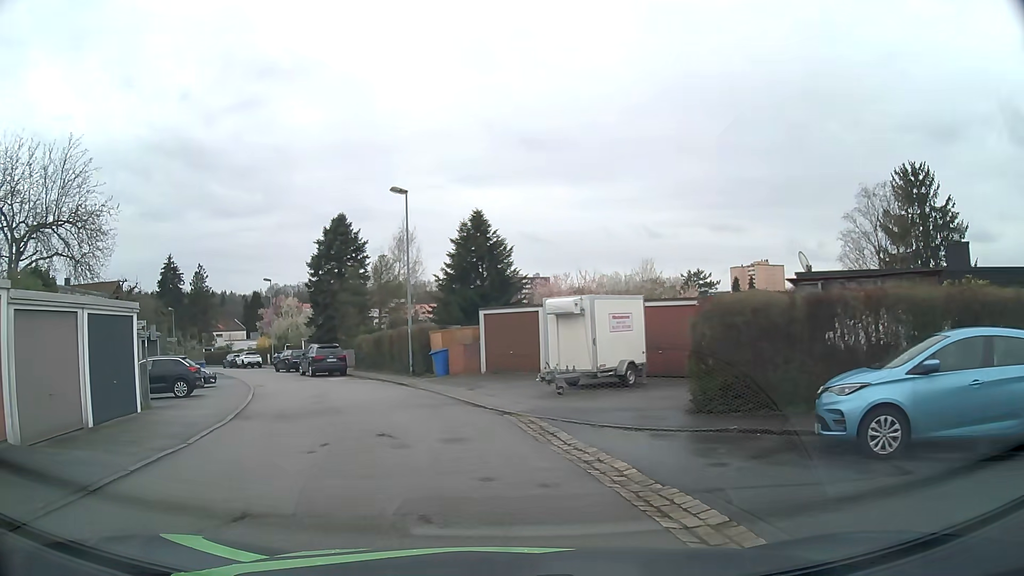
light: Day
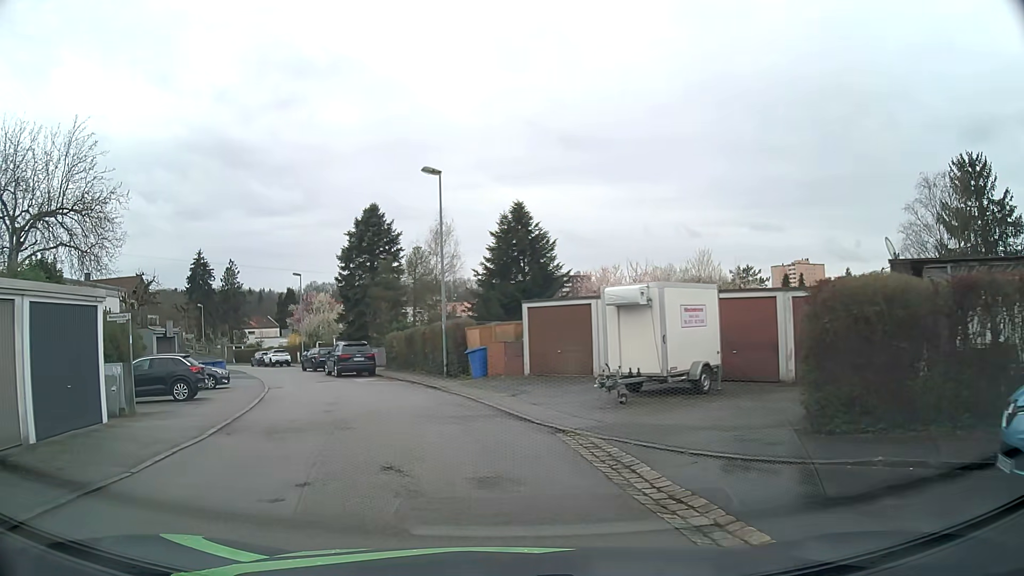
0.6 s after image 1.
(-0.1, +3.2) m; -5°
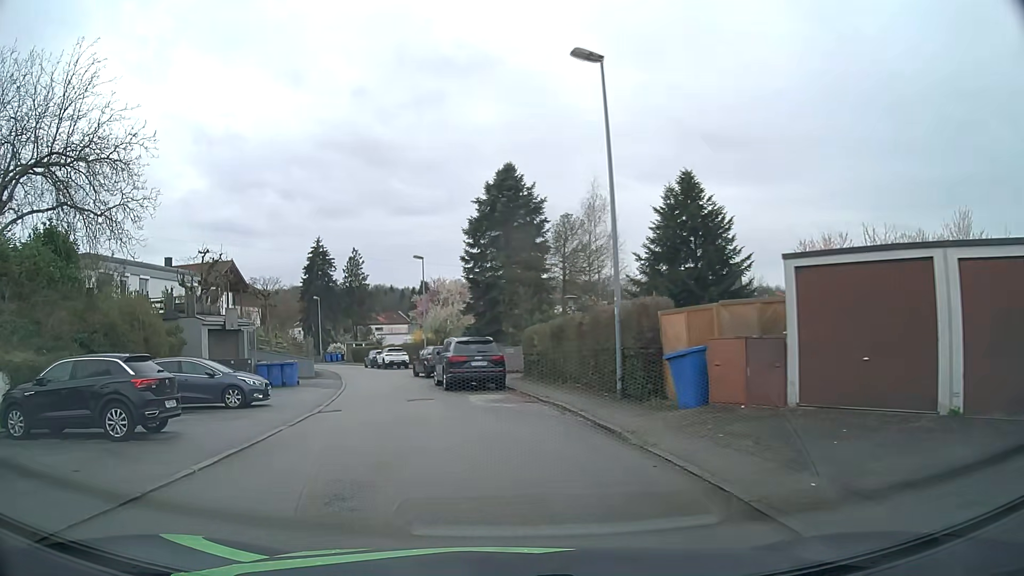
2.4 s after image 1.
(-1.0, +11.2) m; -11°
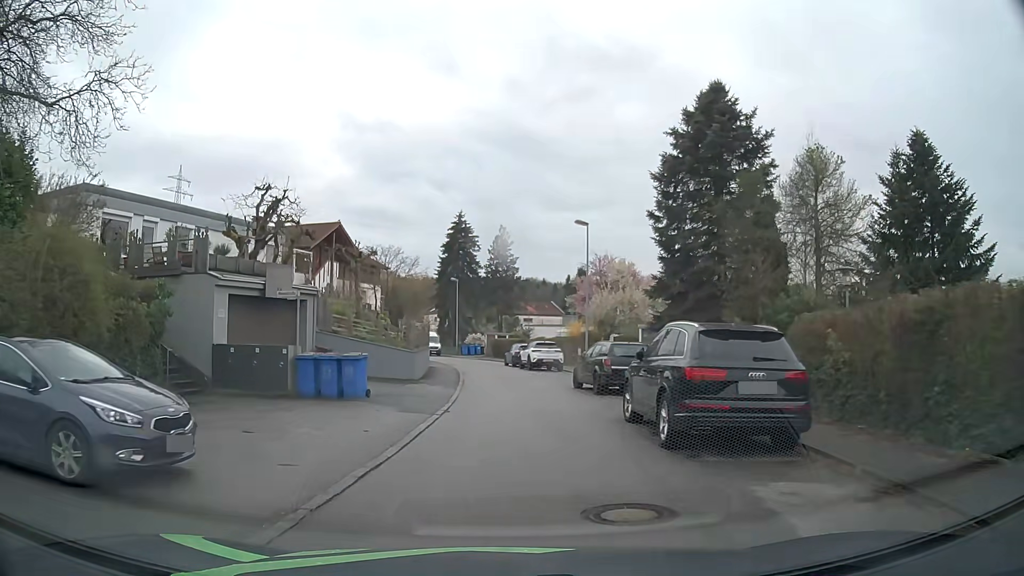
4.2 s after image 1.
(-1.8, +12.8) m; -13°
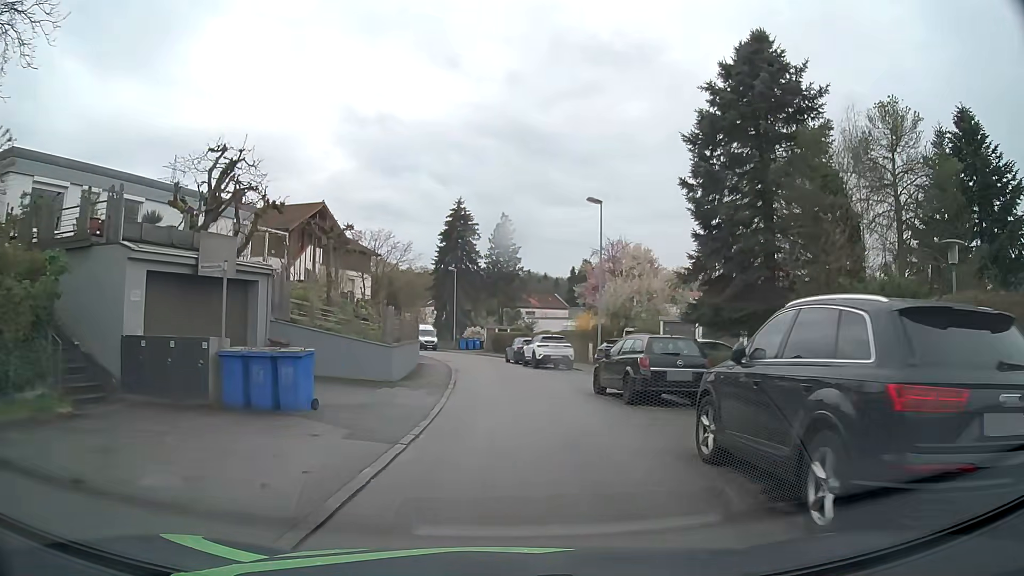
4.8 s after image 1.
(0.0, +4.8) m; 0°
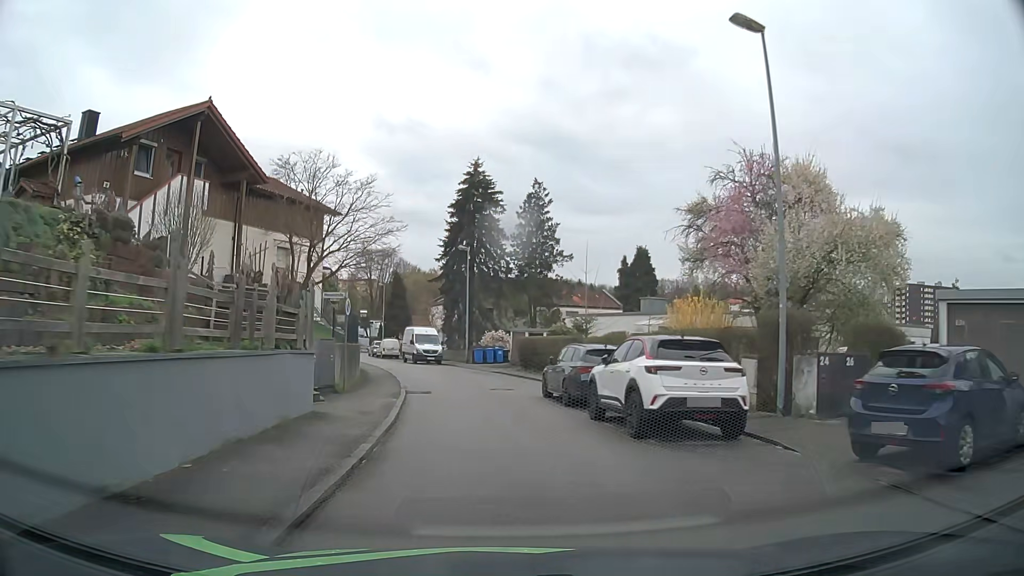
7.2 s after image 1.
(0.0, +20.4) m; -2°
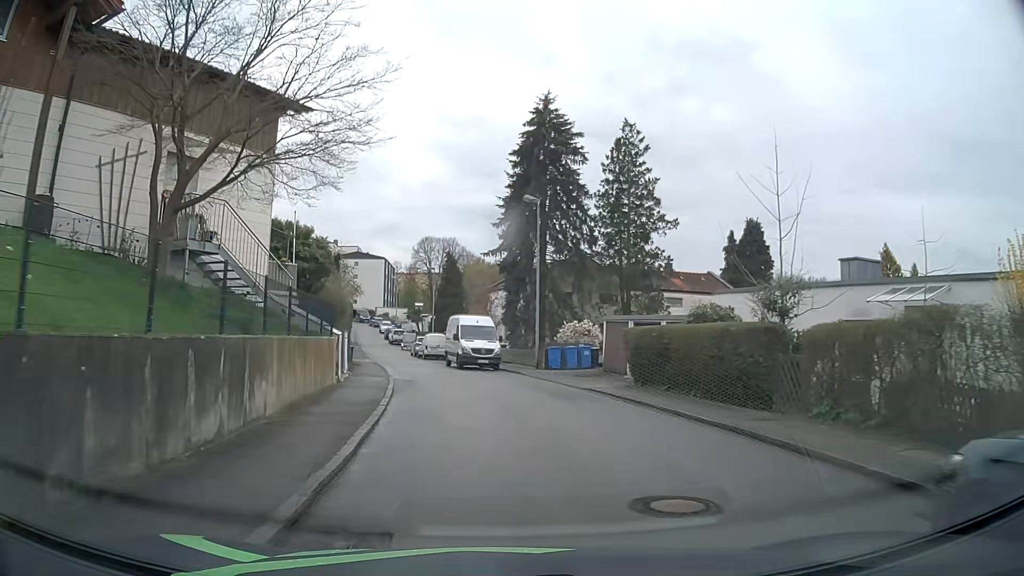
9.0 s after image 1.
(-0.8, +15.3) m; -6°
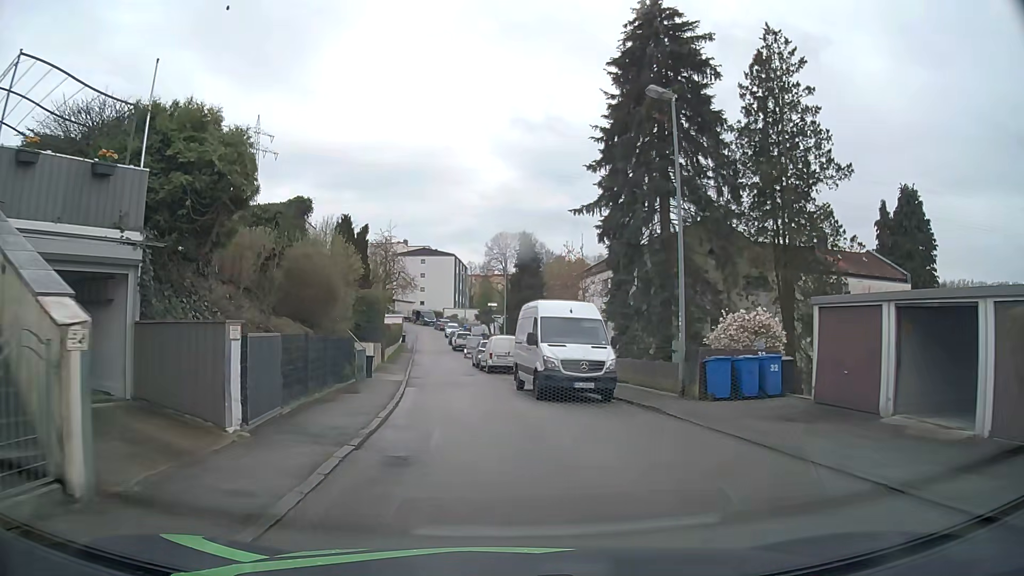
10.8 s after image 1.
(-0.8, +14.8) m; -7°
(0, +10) (-2, +20) (-3, +30) (-4, +40) (-5, +50) (-7, +60) (-8, +70) (-9, +79) (-11, +89) (-13, +99) m
